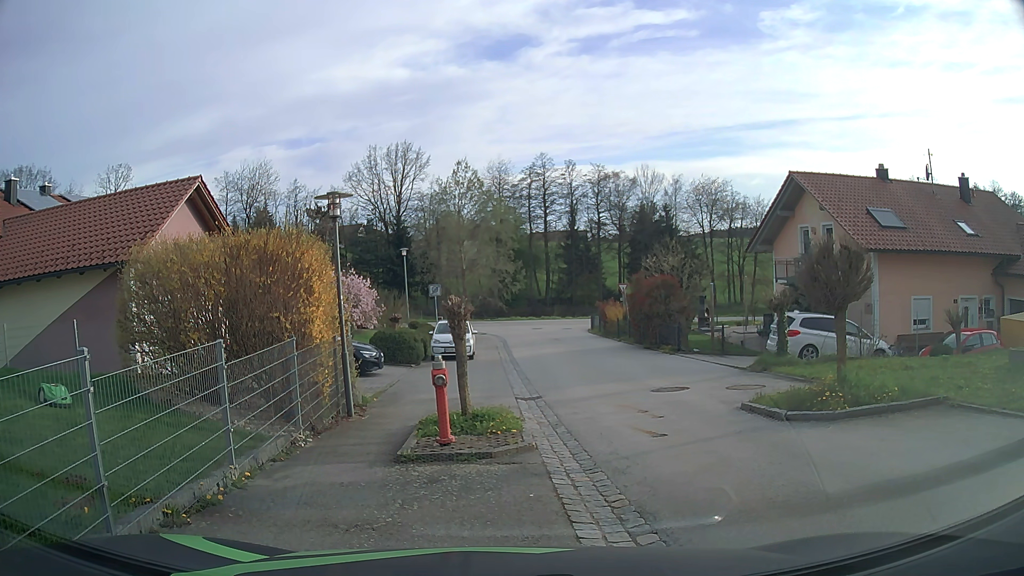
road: secondary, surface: asphalt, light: Day
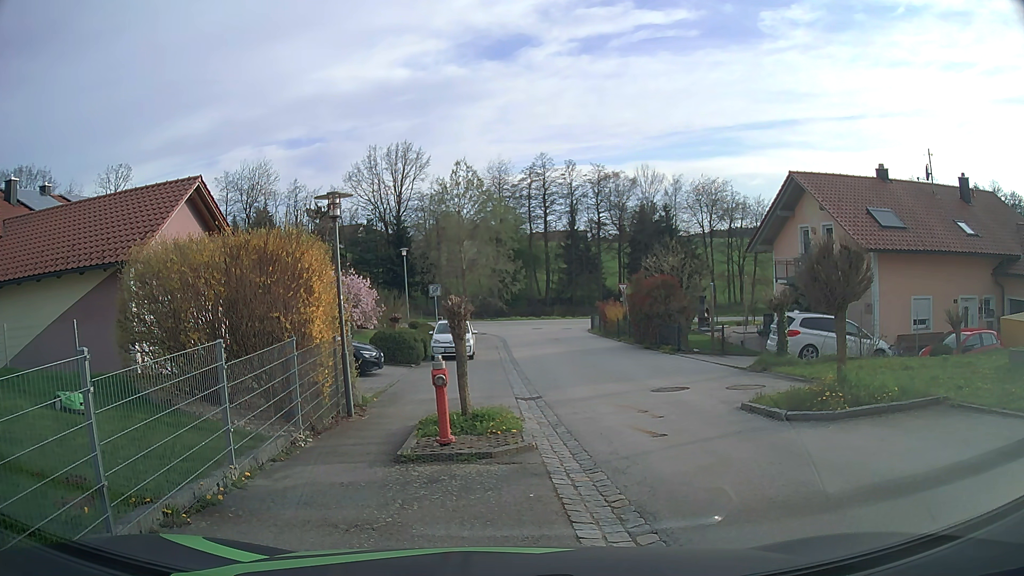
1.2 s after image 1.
(0.0, 0.0) m; 0°
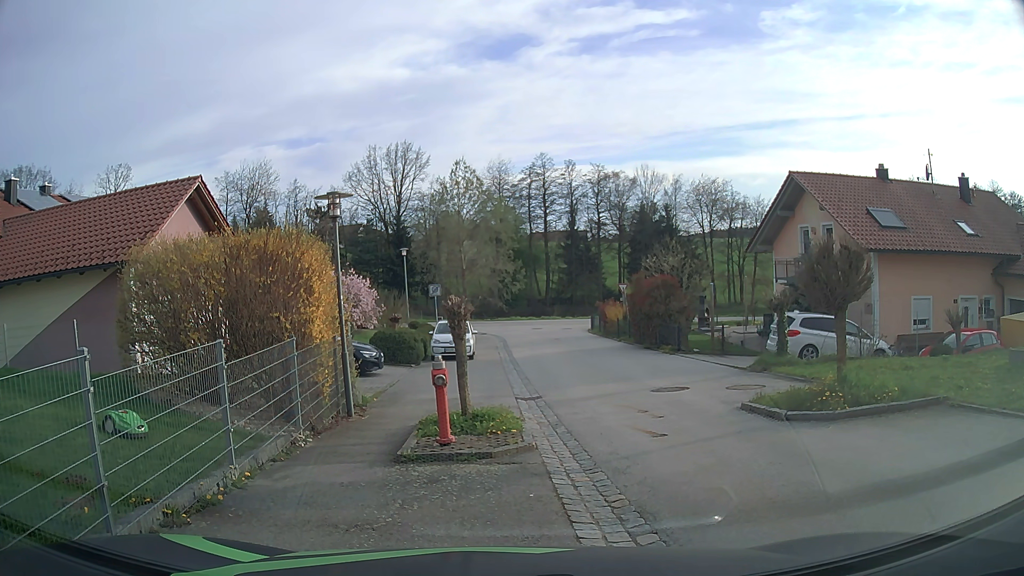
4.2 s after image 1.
(0.0, 0.0) m; 0°
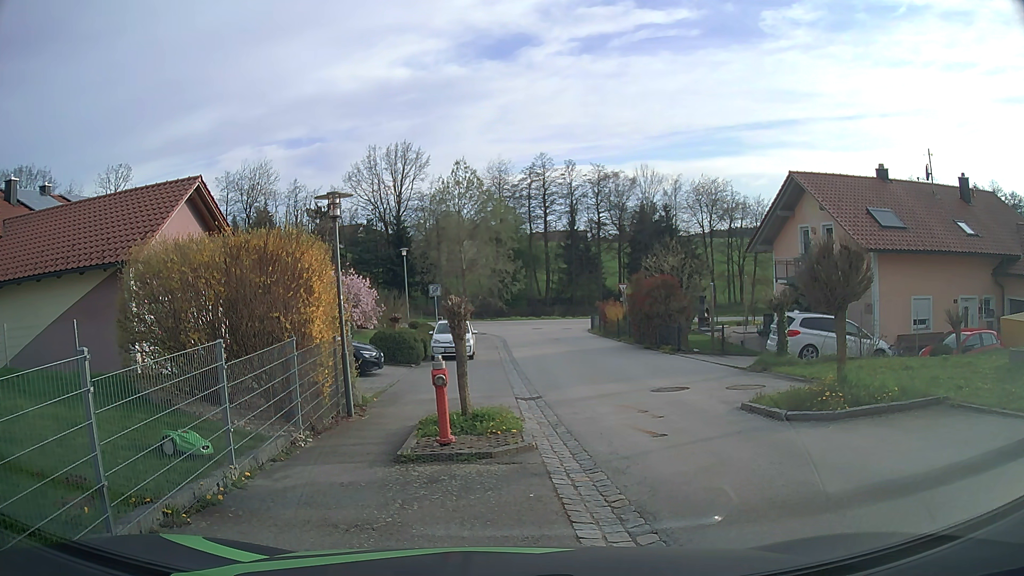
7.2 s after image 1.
(0.0, 0.0) m; 0°
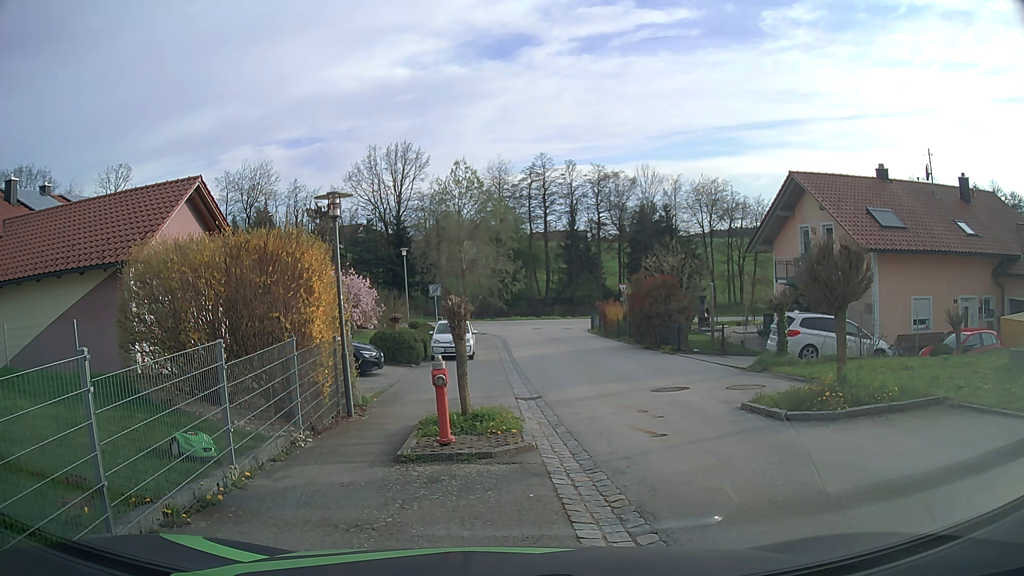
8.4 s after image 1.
(0.0, 0.0) m; 0°
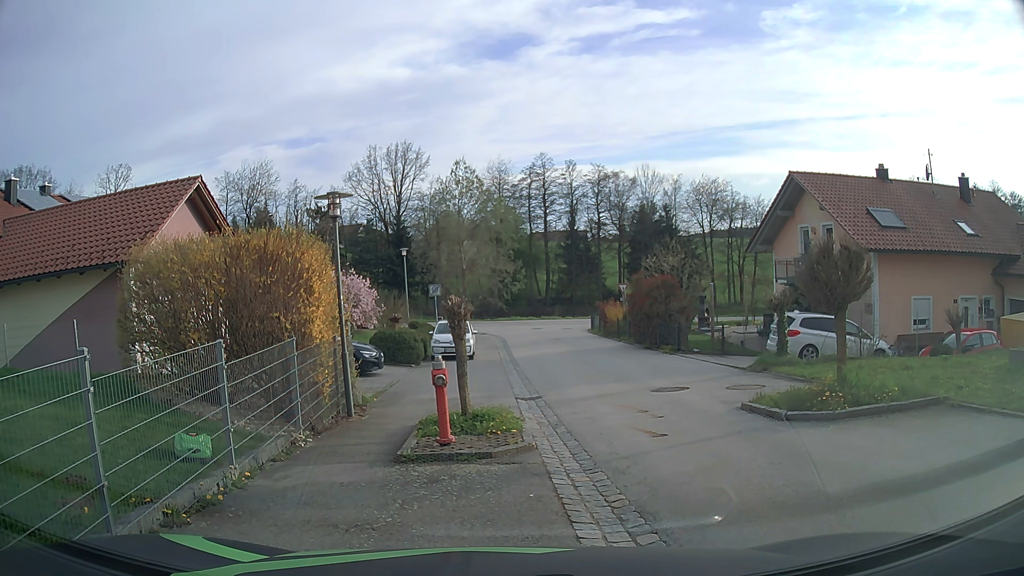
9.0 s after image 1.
(0.0, 0.0) m; 0°
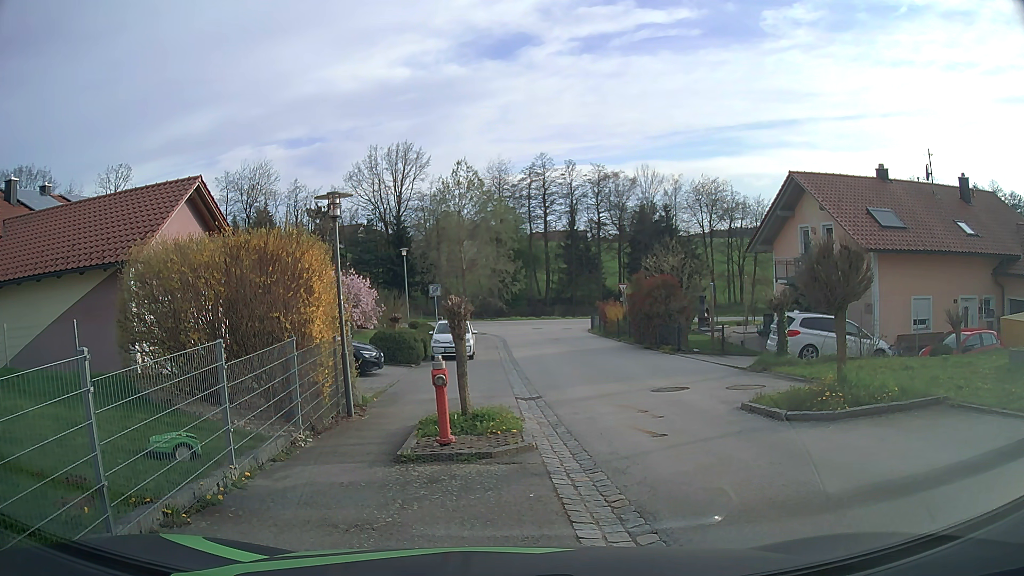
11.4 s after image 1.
(0.0, 0.0) m; 0°
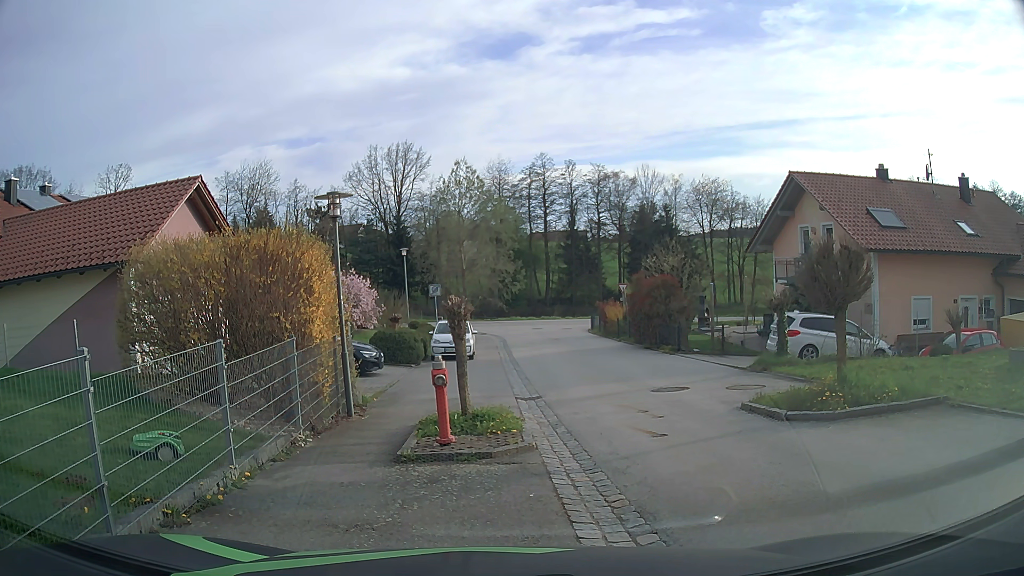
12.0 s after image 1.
(0.0, 0.0) m; 0°
